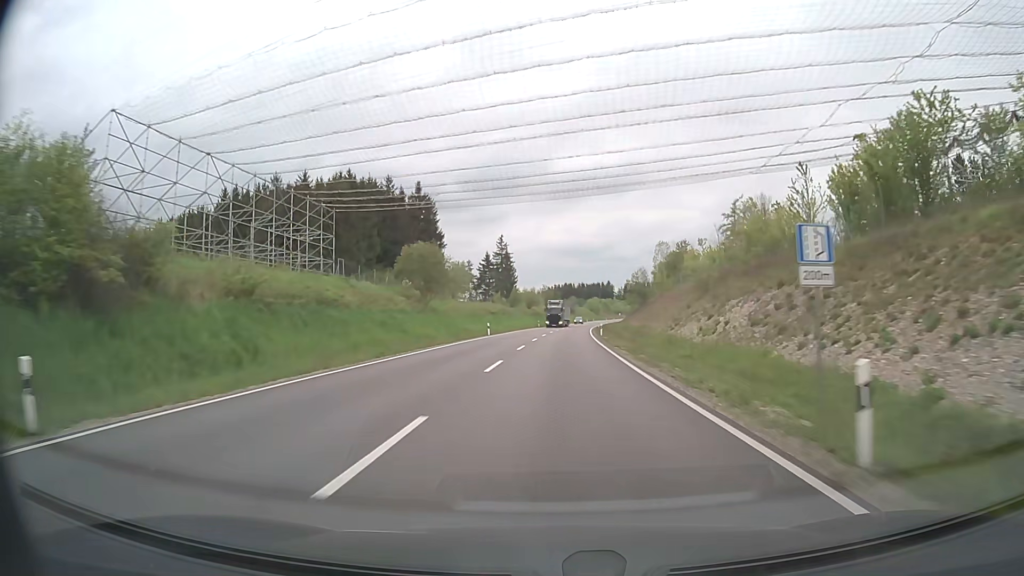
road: primary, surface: asphalt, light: Day
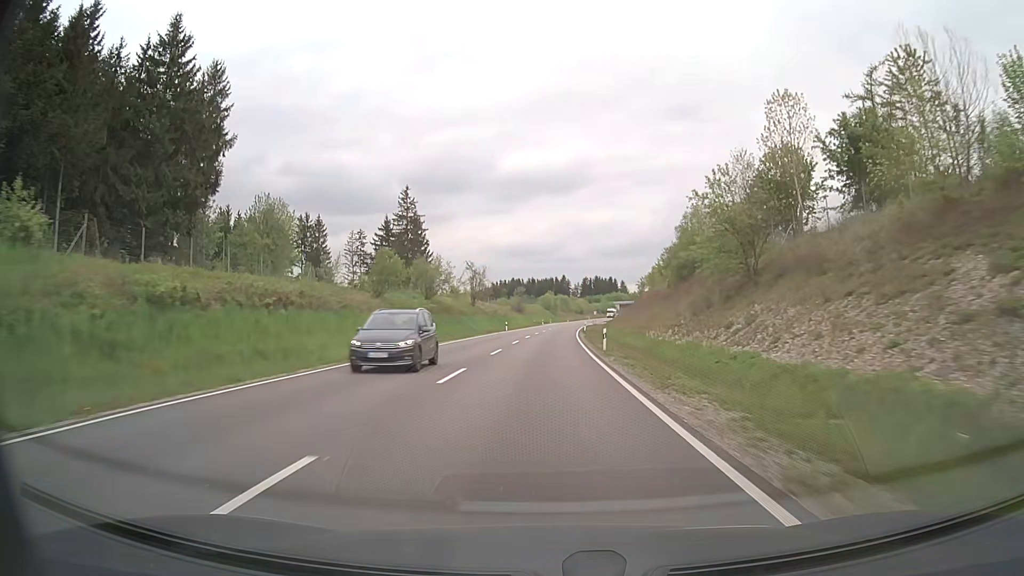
(+3.3, +75.1) m; +4°
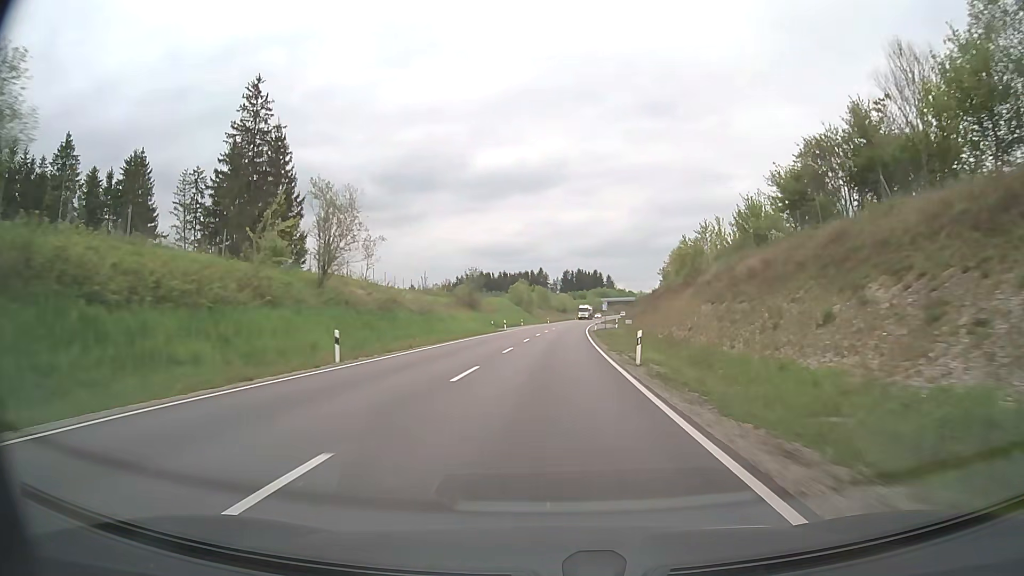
(+1.0, +60.4) m; +2°
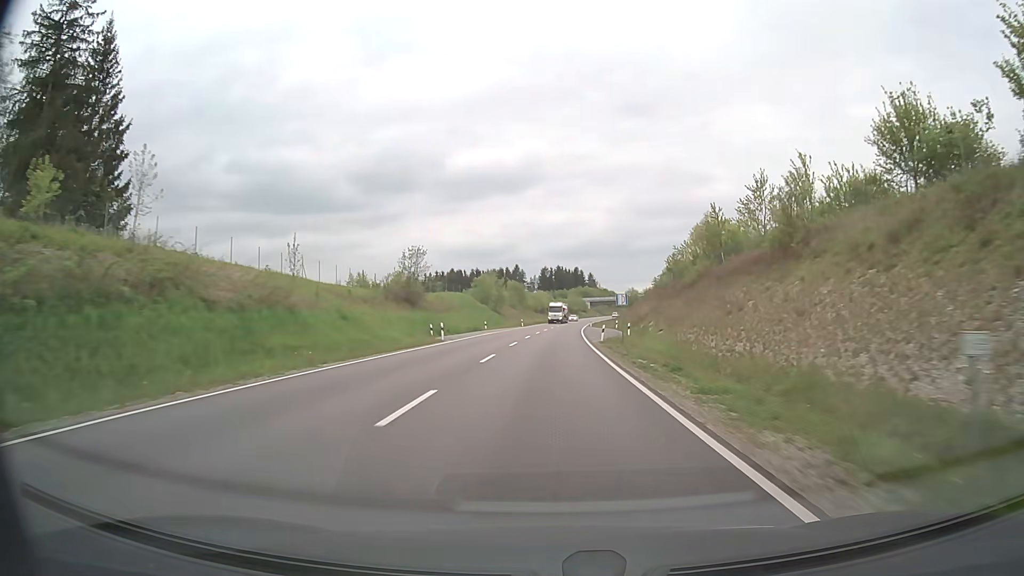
(+0.5, +30.3) m; +2°
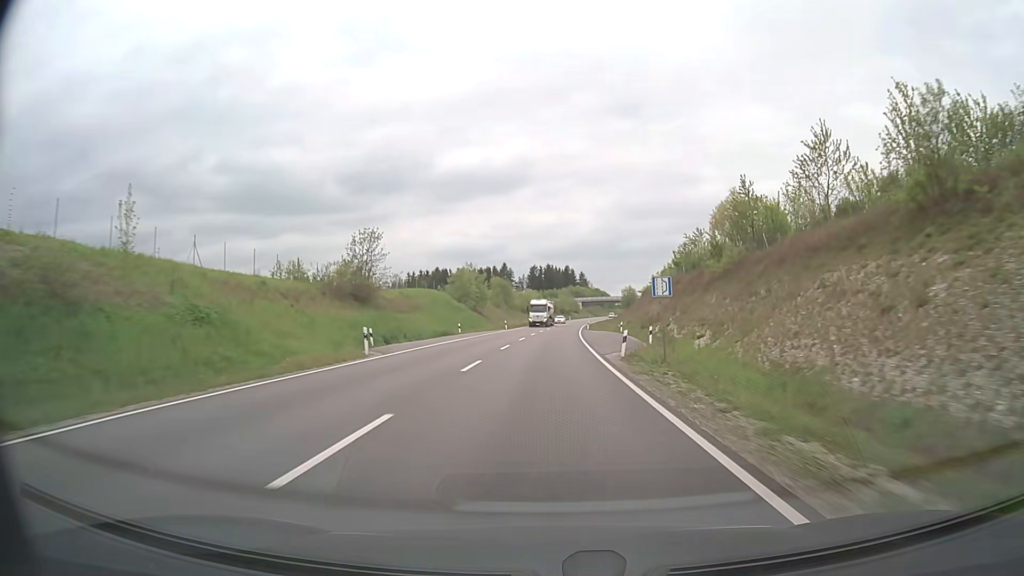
(+0.1, +15.2) m; +1°
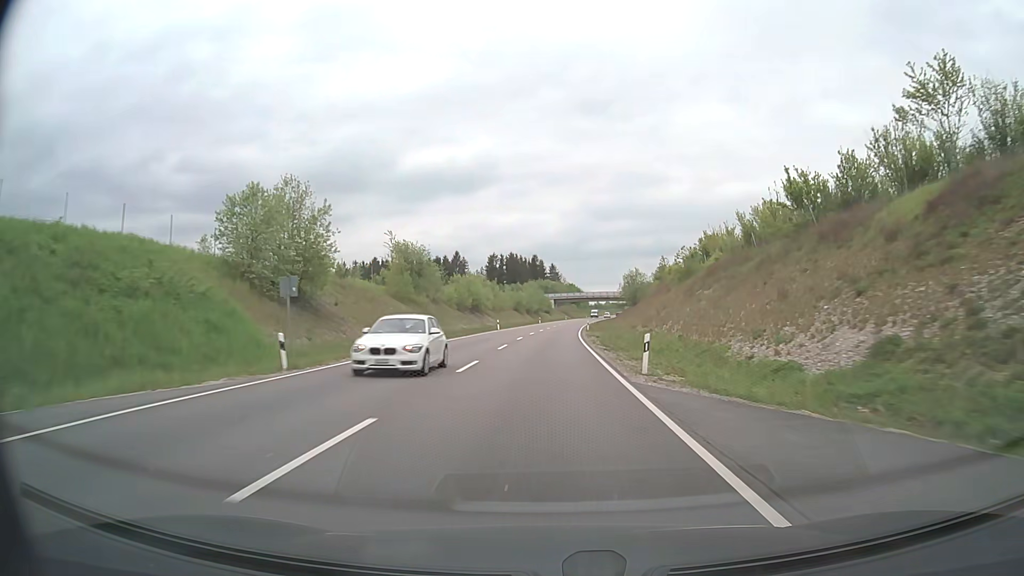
(+1.5, +60.9) m; +3°
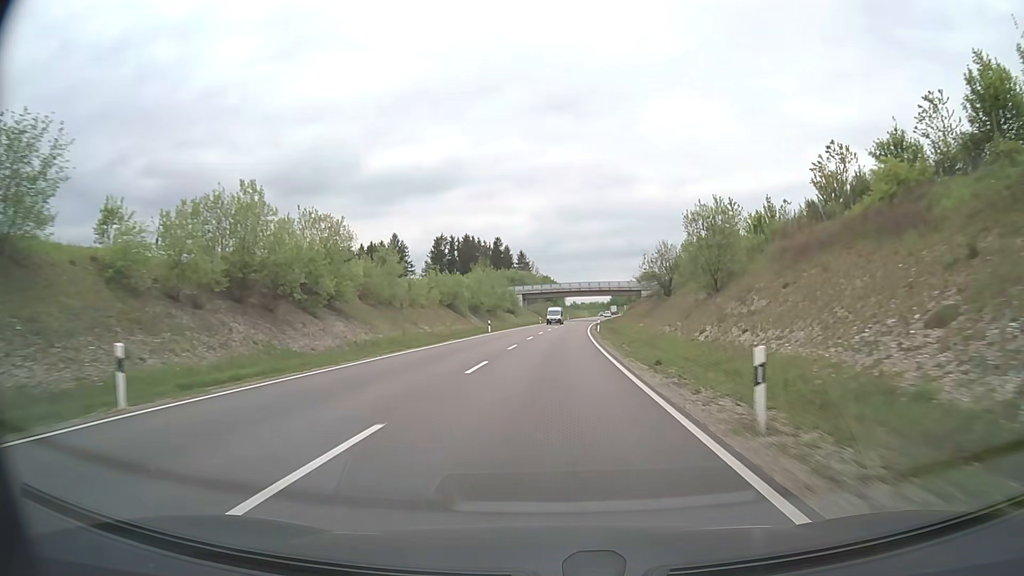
(+1.2, +60.9) m; +2°
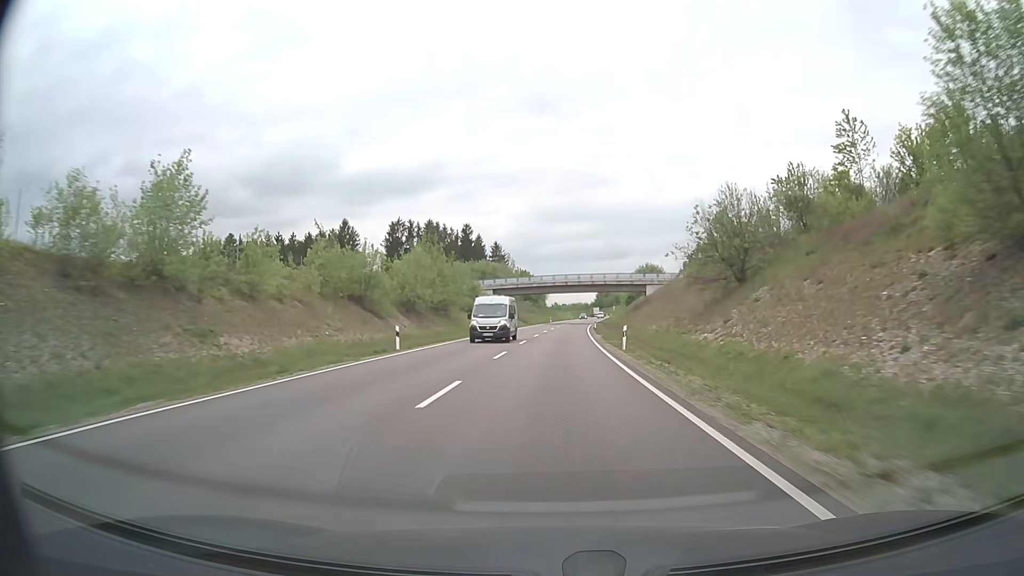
(+0.4, +30.4) m; +2°
(0, +10) (0, +20) (0, +30) (+1, +40) (+1, +50) (+2, +60) (+2, +70) (+3, +80) (+4, +90) (+5, +100) m
